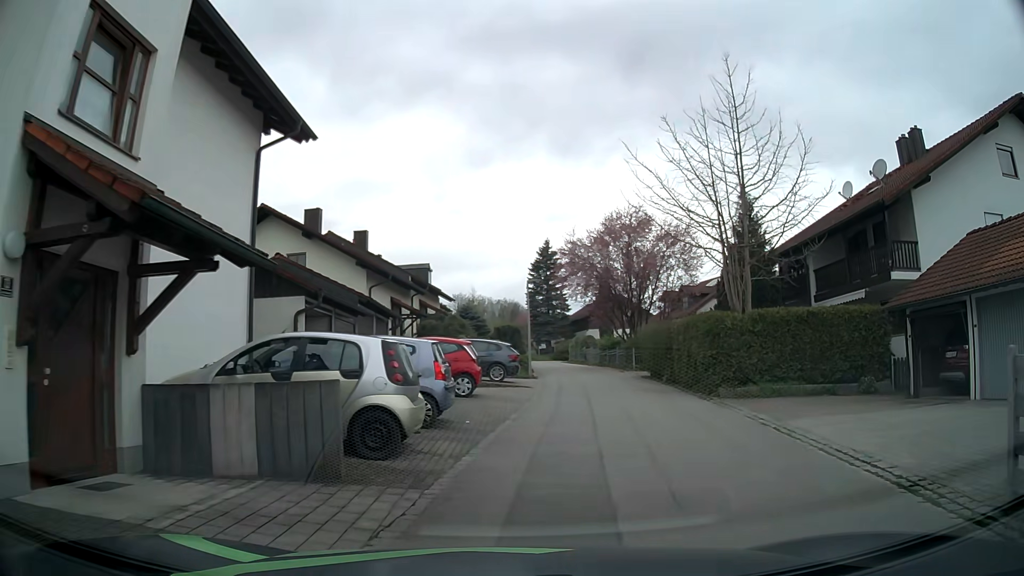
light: Day
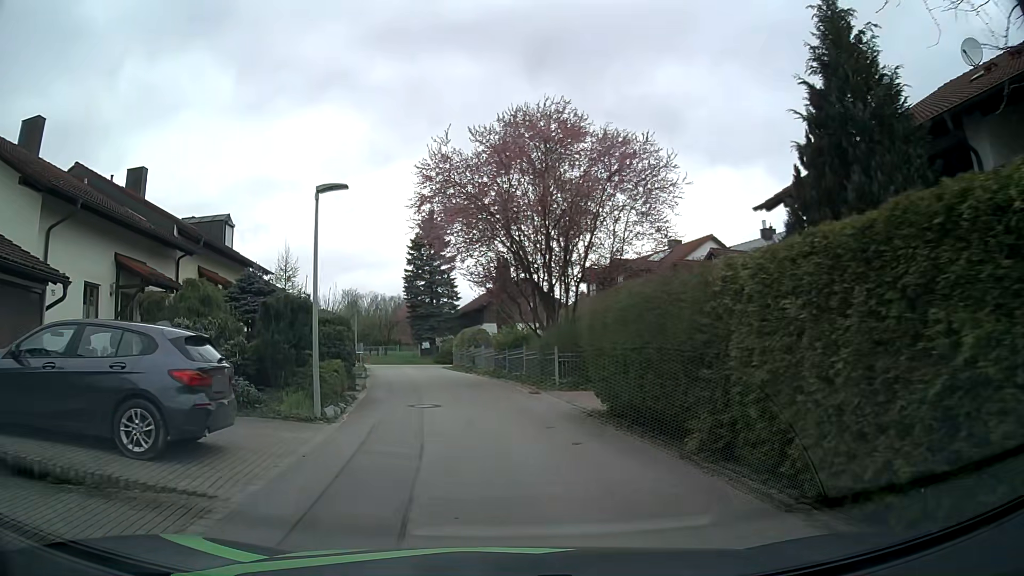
(+2.7, +16.9) m; +10°
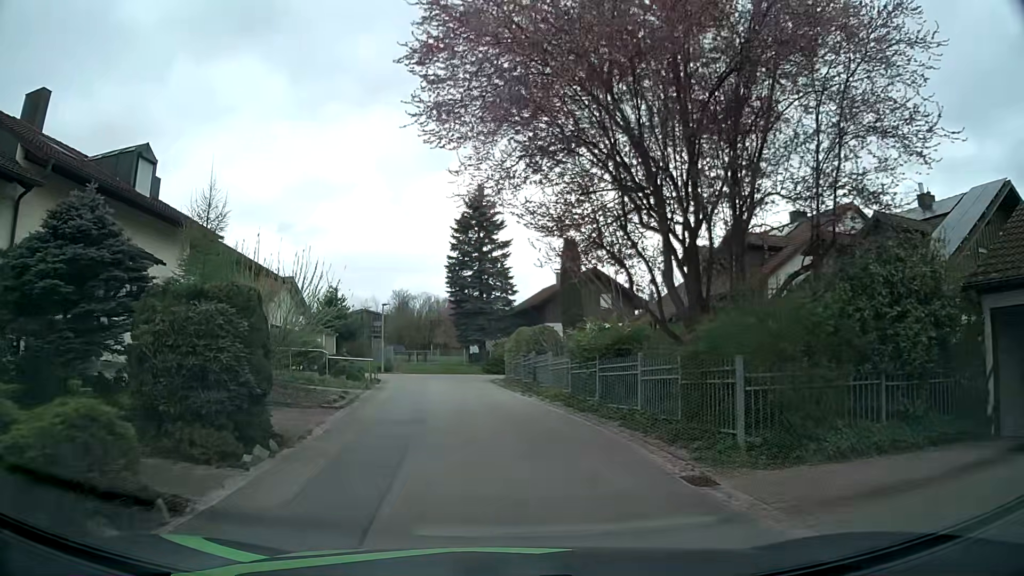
(-0.4, +11.6) m; -4°
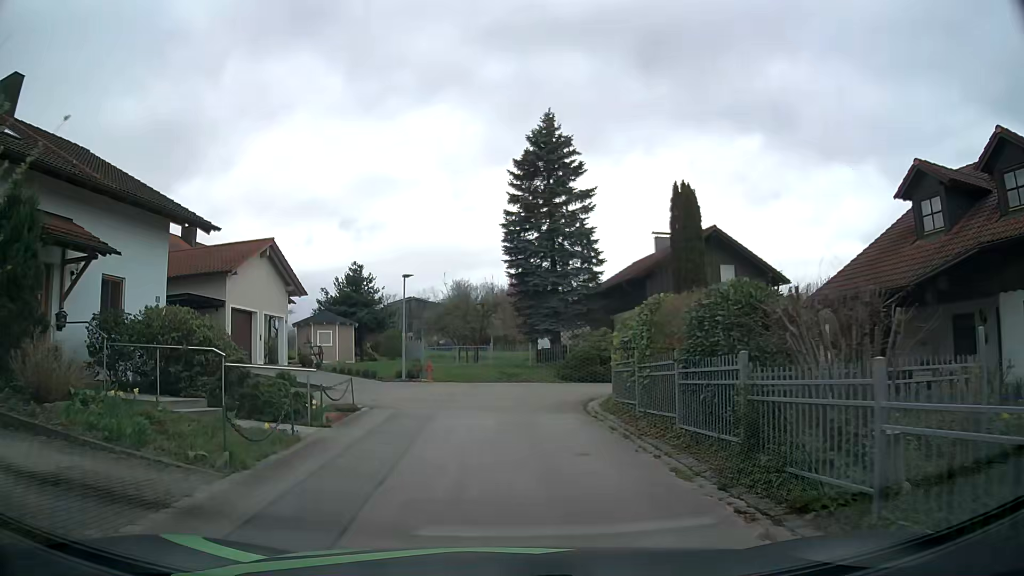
(-0.7, +14.6) m; -4°
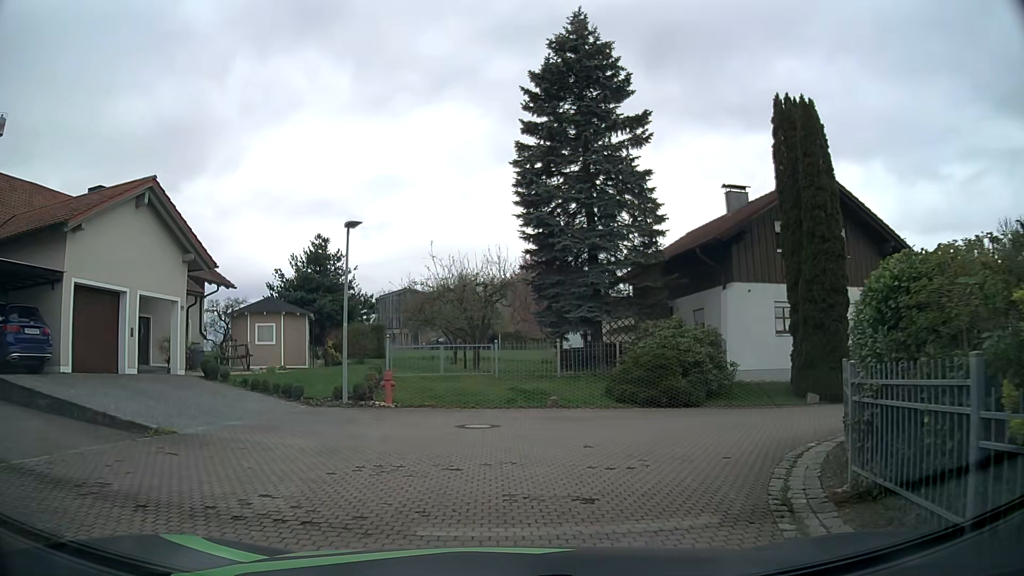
(-0.4, +11.3) m; -2°
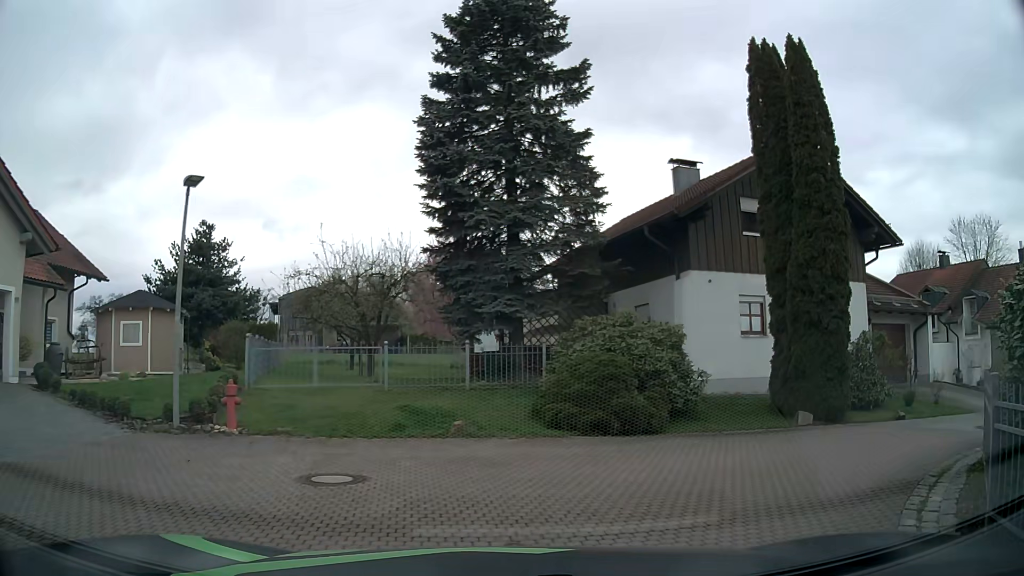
(+0.2, +4.5) m; +6°
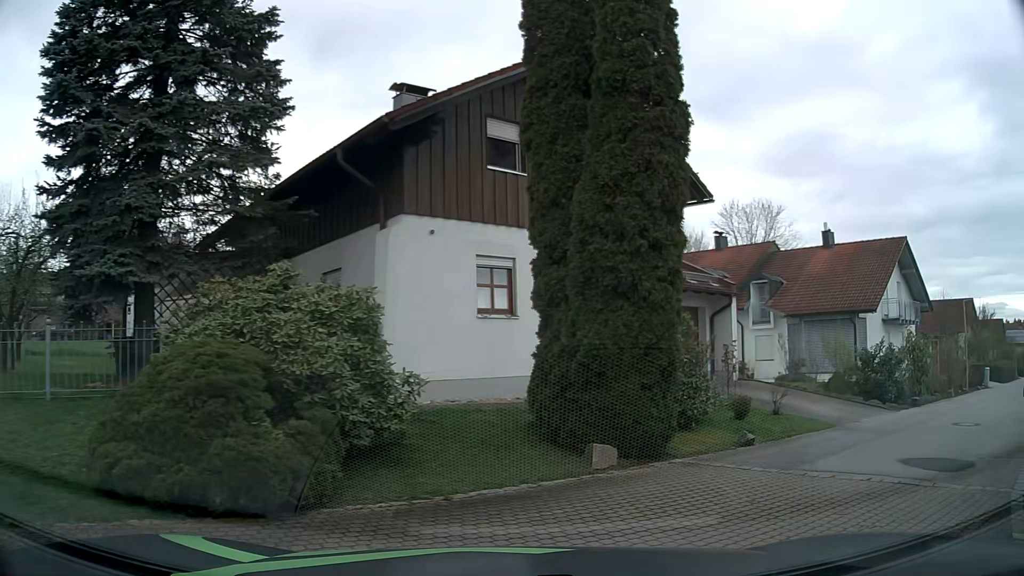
(+1.2, +6.0) m; +24°
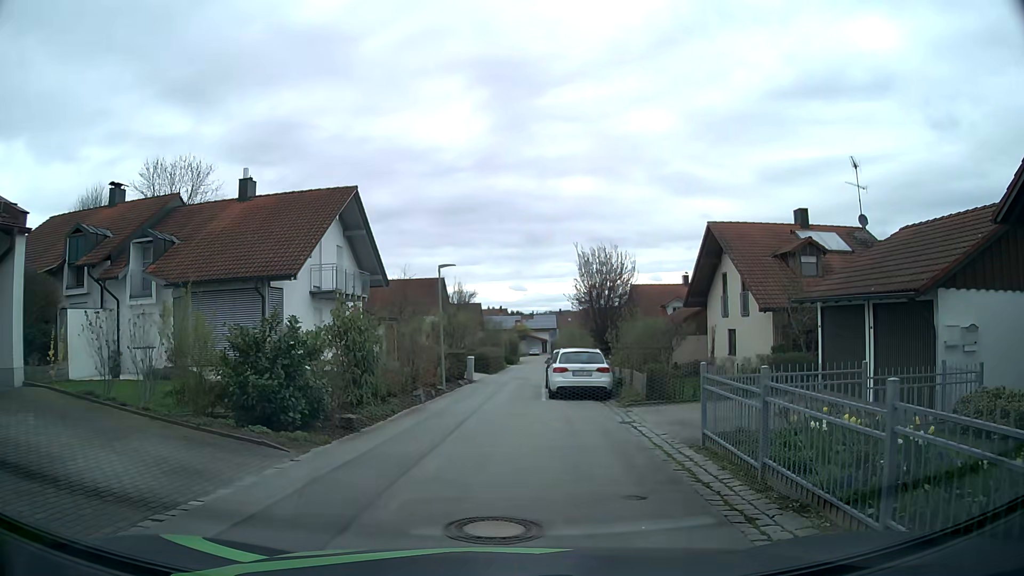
(+4.7, +8.3) m; +48°
(0, +10) (-1, +20) (0, +30) (0, +40) (+1, +50) (+2, +60) (+3, +70) (+3, +80) (+4, +90) (+7, +99) m
